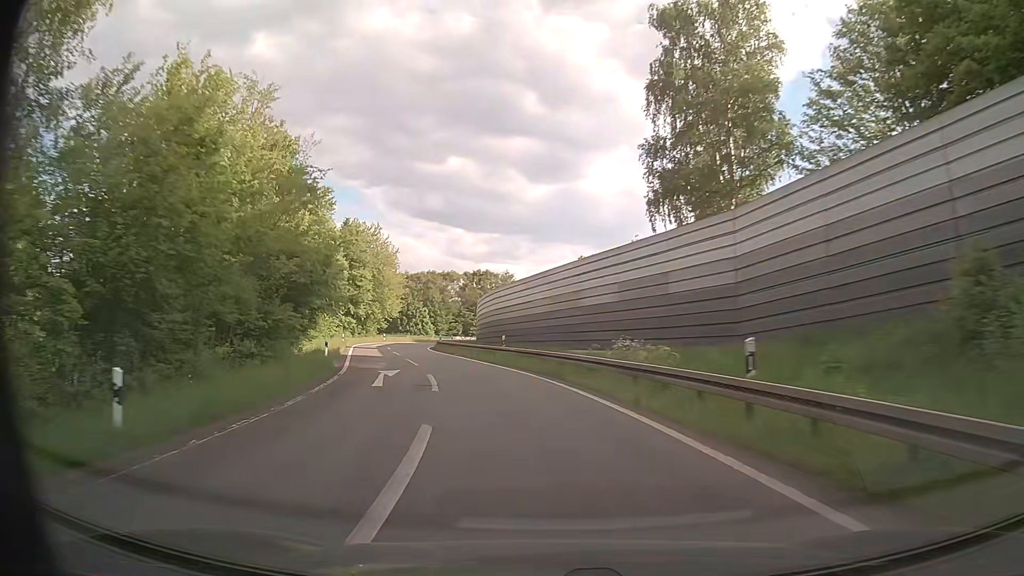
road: motorway_link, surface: asphalt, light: Day
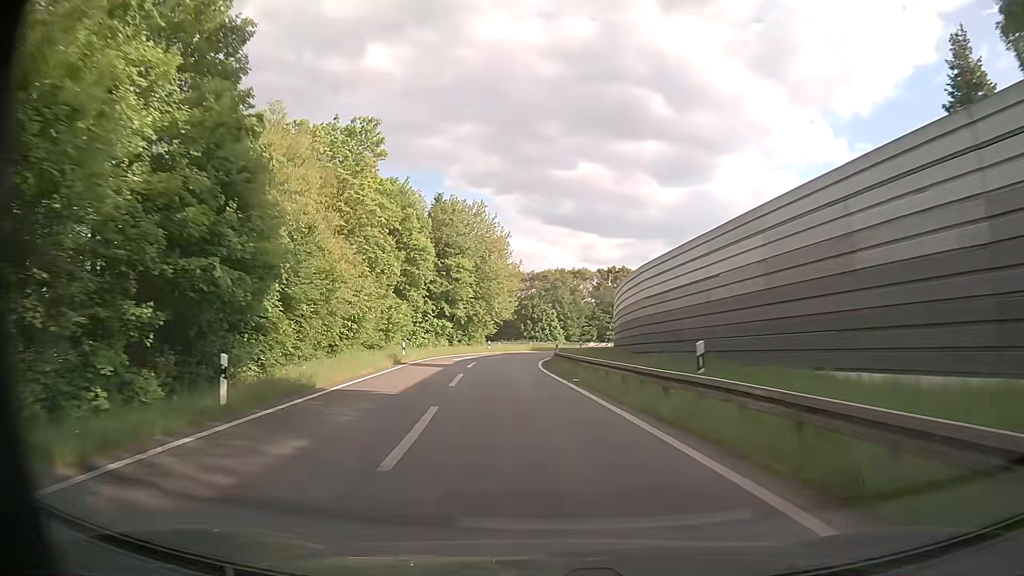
(-2.2, +21.4) m; -12°
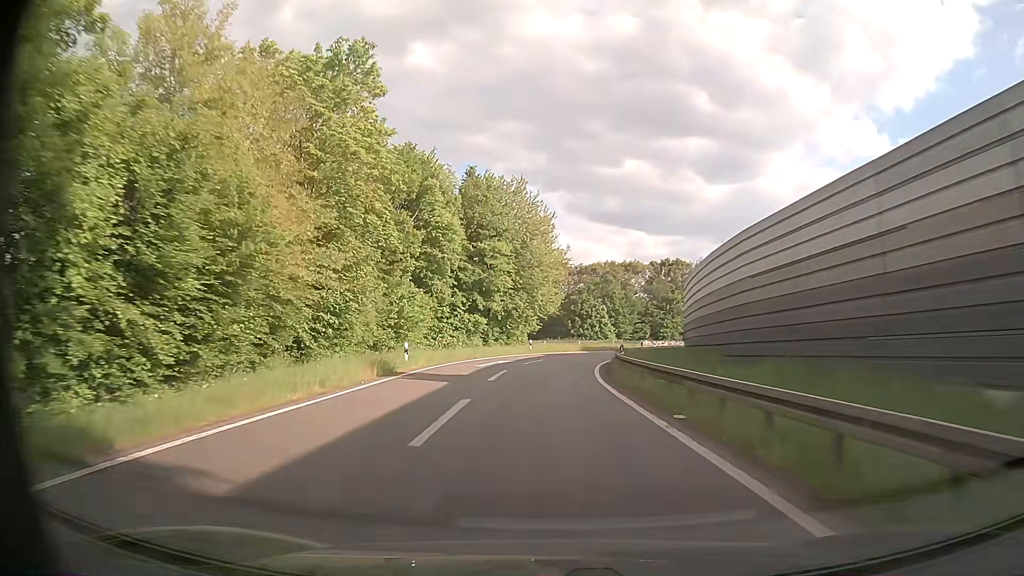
(-0.5, +10.7) m; -4°
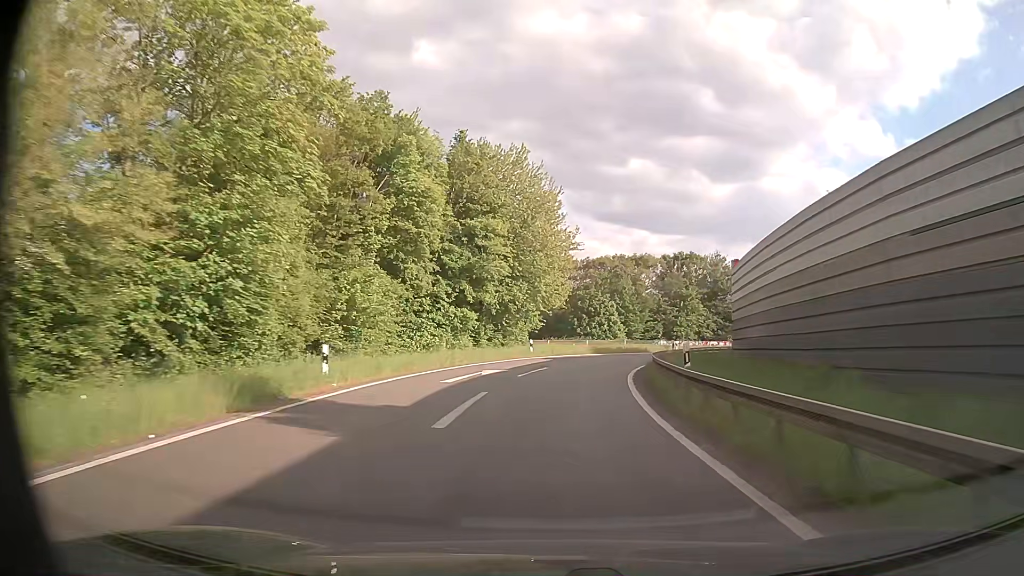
(-0.3, +10.6) m; -2°
